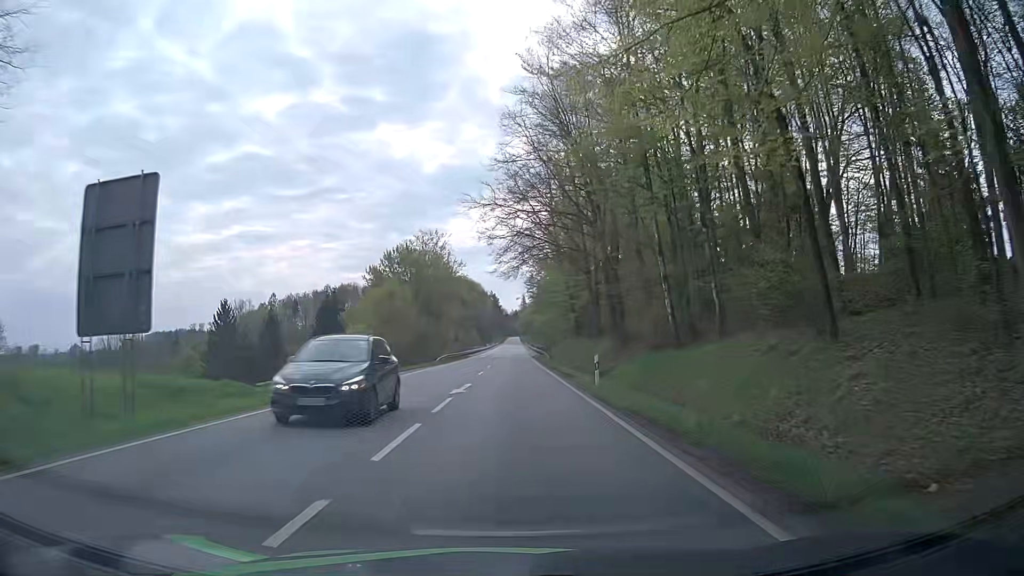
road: primary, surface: asphalt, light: Day
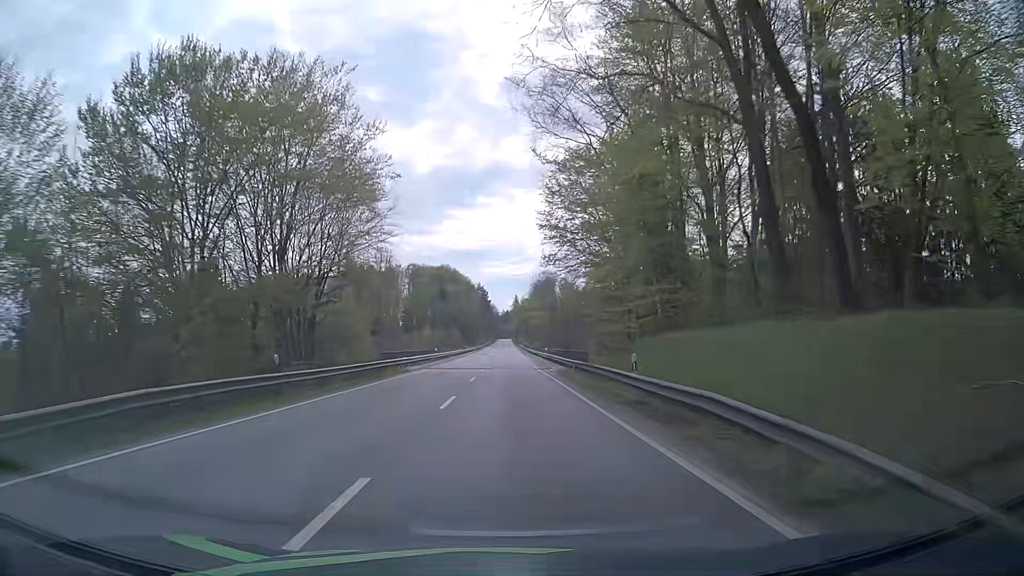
(0.0, +53.9) m; +1°
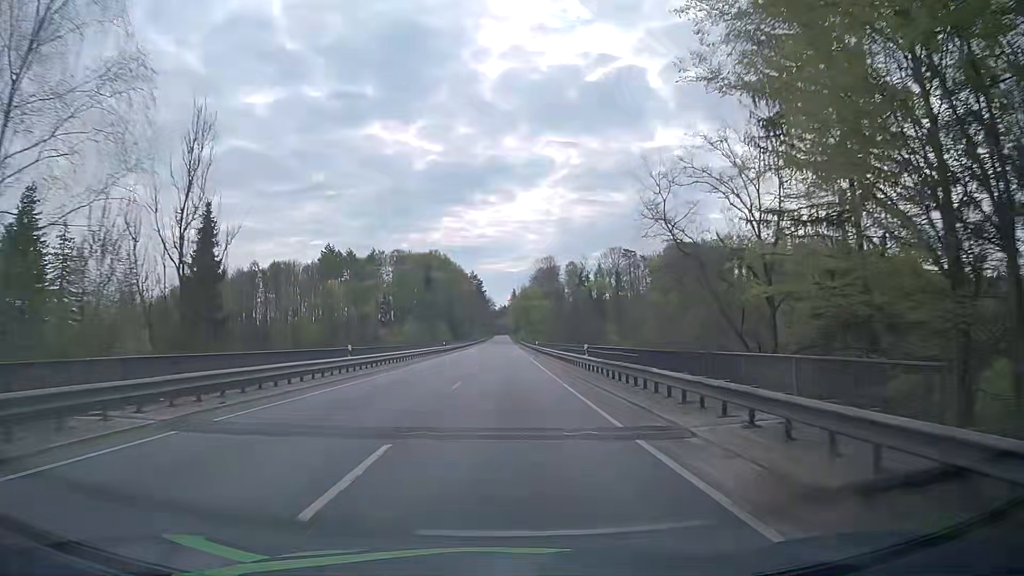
(+0.3, +33.9) m; +2°
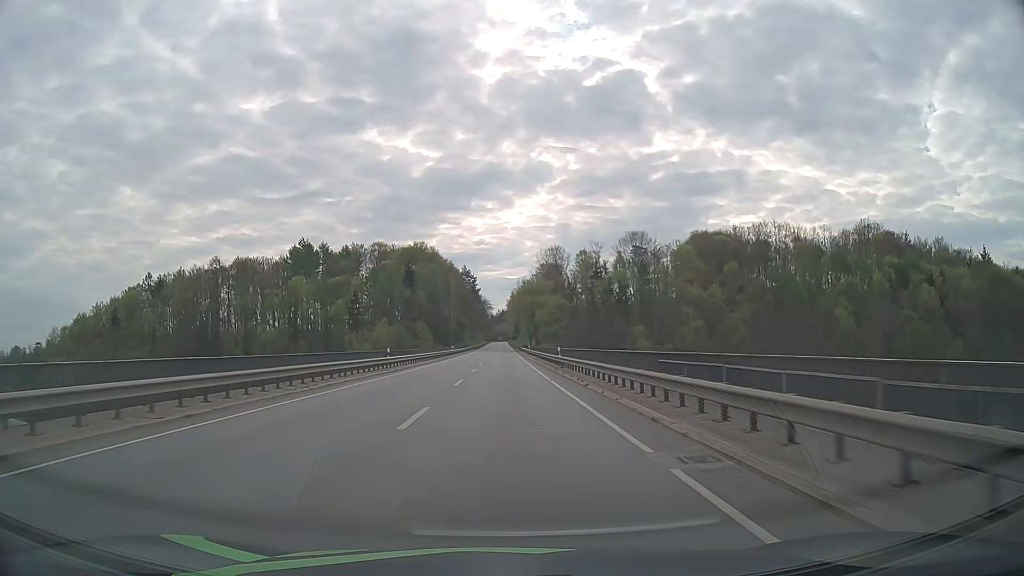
(-0.6, +34.1) m; -1°
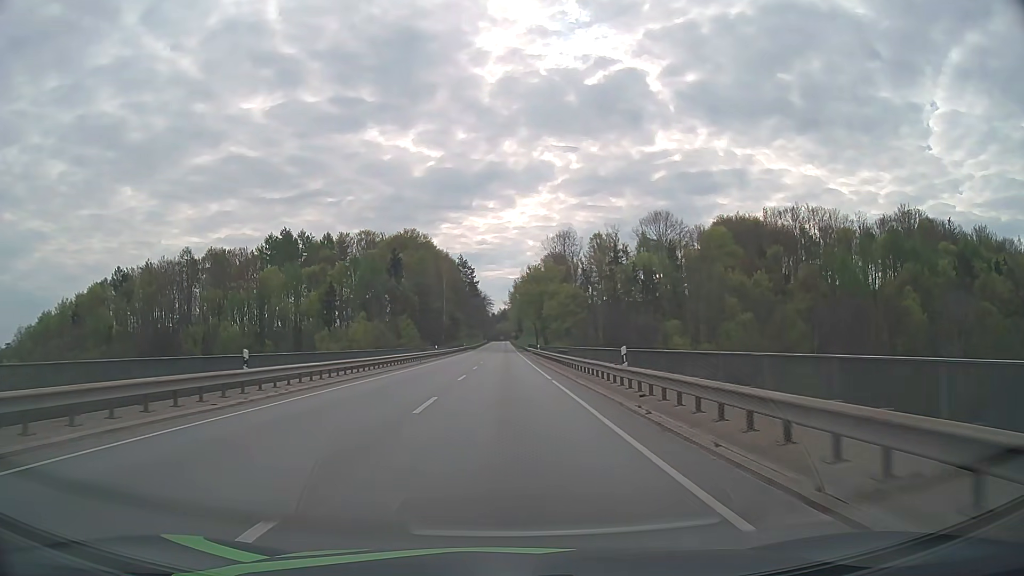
(0.0, +22.7) m; 0°
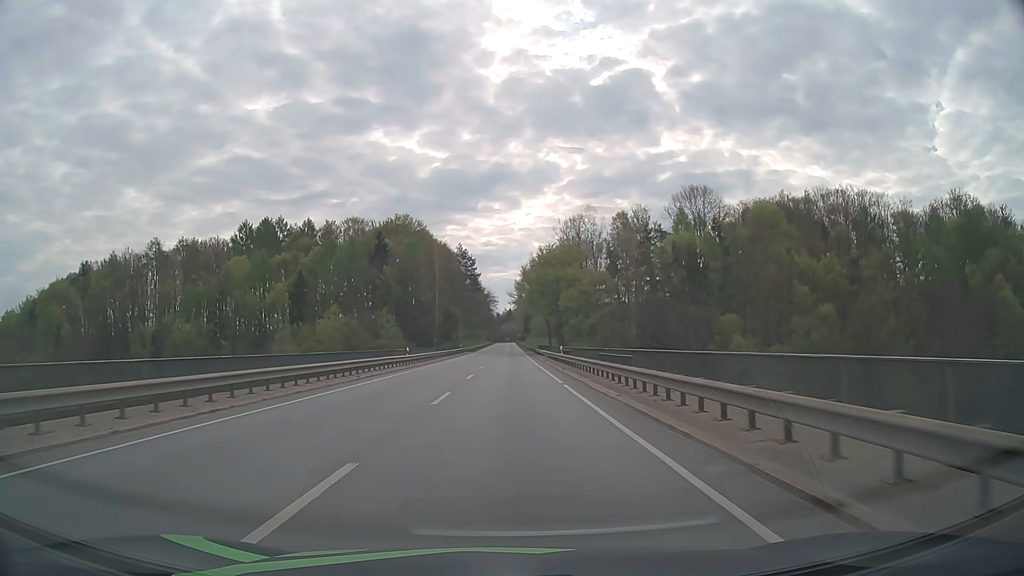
(-0.1, +22.6) m; -1°
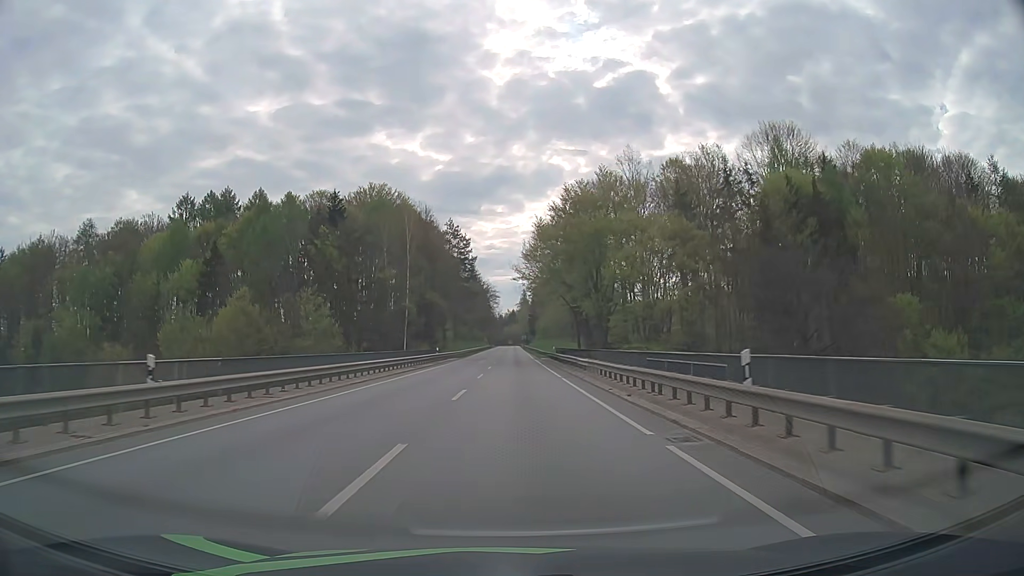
(-0.1, +34.4) m; 0°
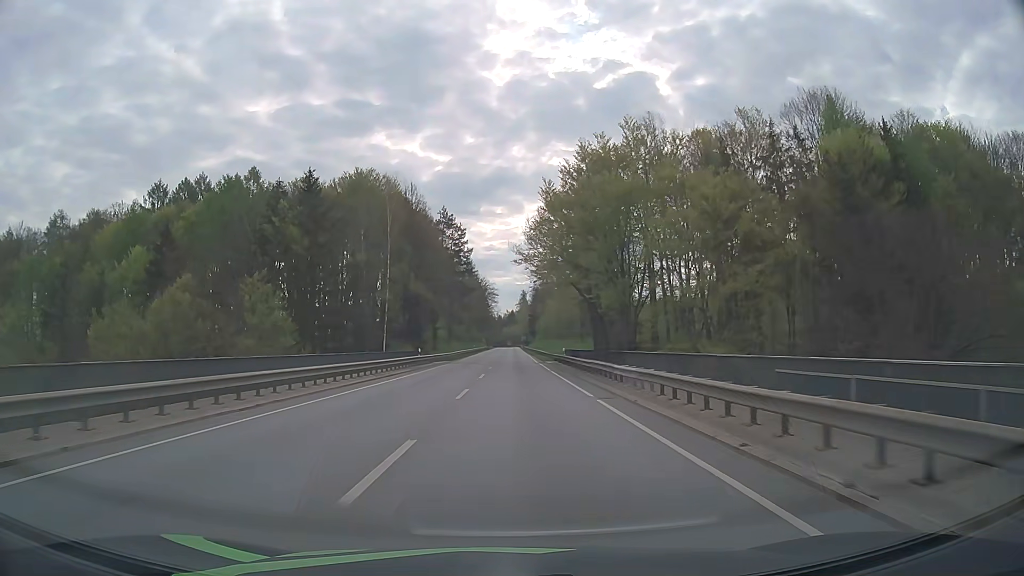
(0.0, +11.7) m; 0°
(0, +10) (0, +20) (0, +30) (0, +40) (0, +50) (0, +60) (0, +70) (+1, +80) (+1, +90) (+1, +100) m
